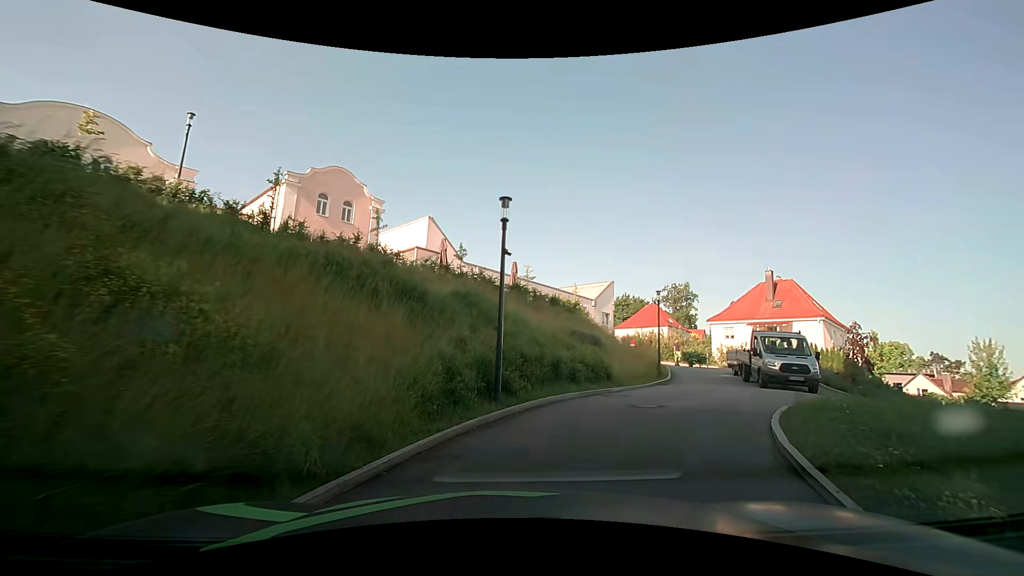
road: residential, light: Day
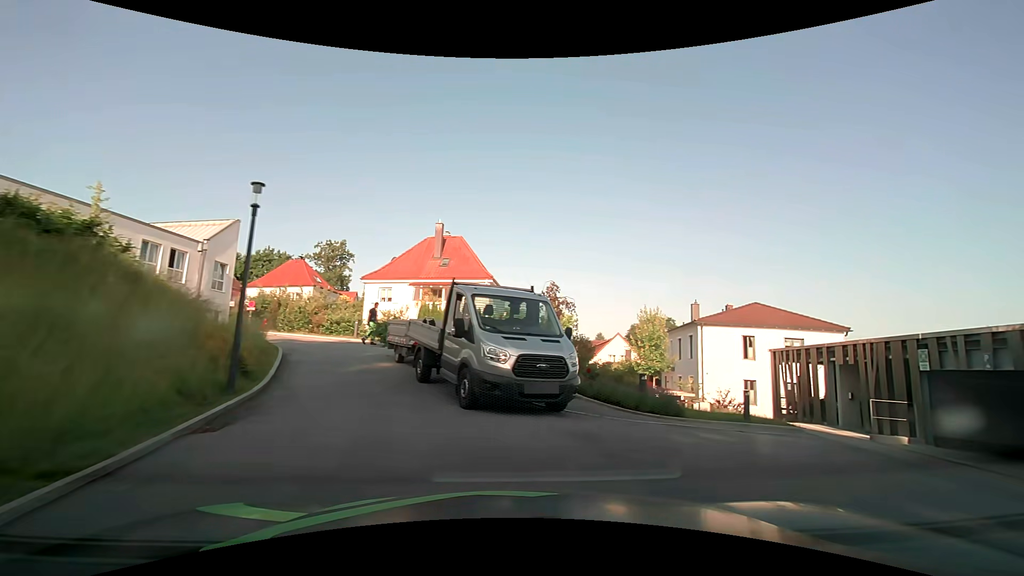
(+3.7, +12.7) m; +40°
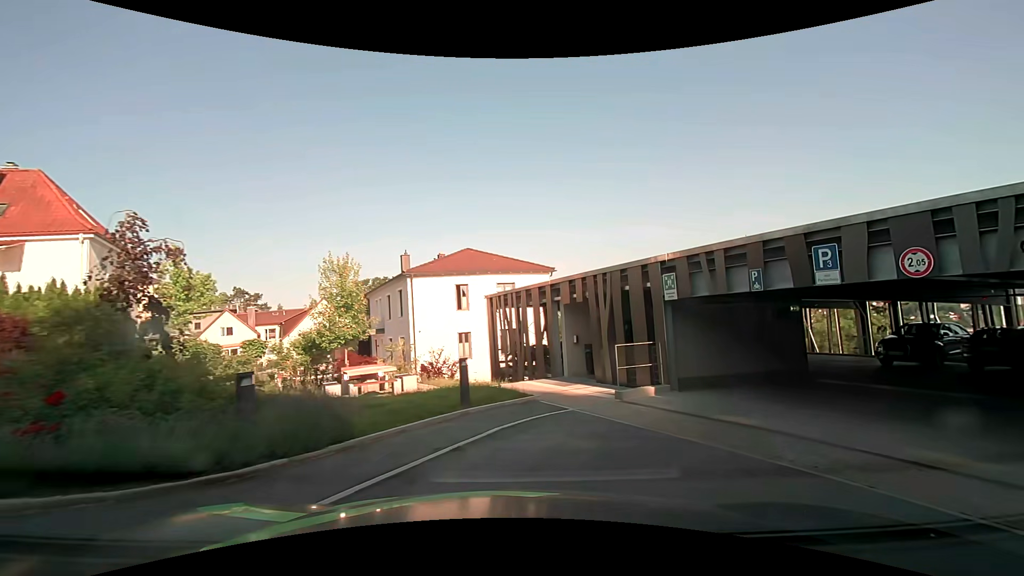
(+2.1, +7.1) m; +32°
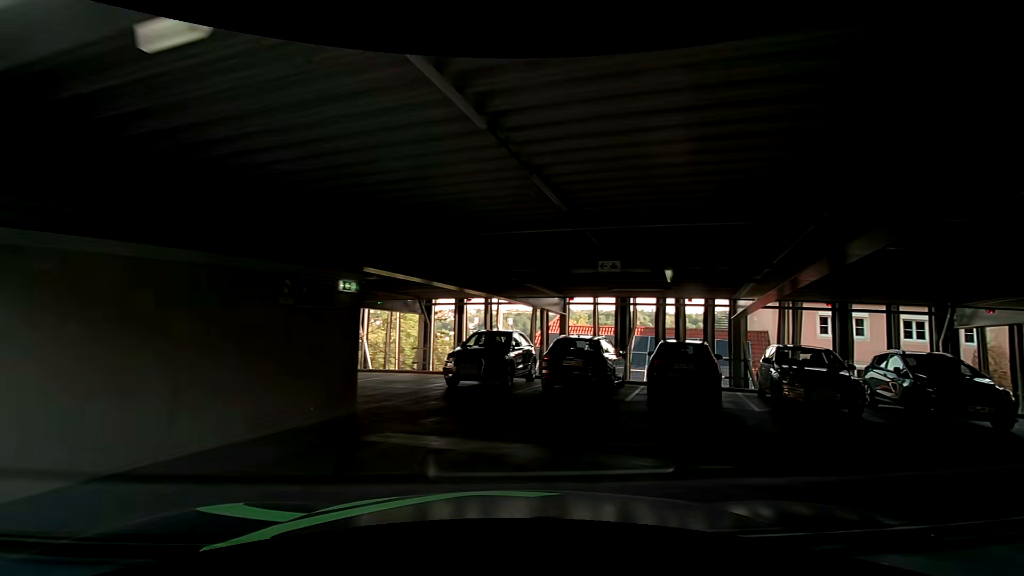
(+3.1, +8.8) m; +42°
